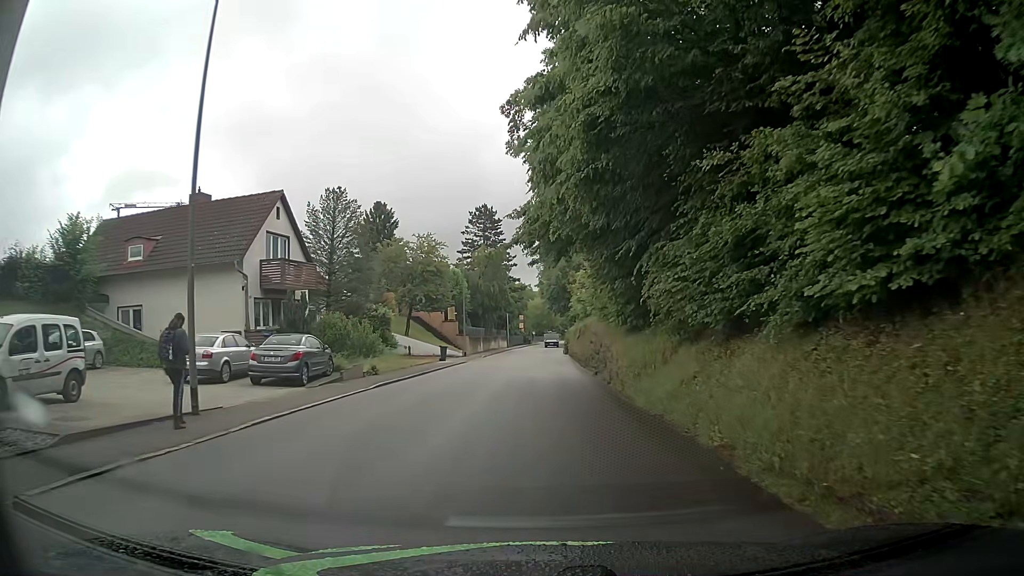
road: tertiary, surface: asphalt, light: Day
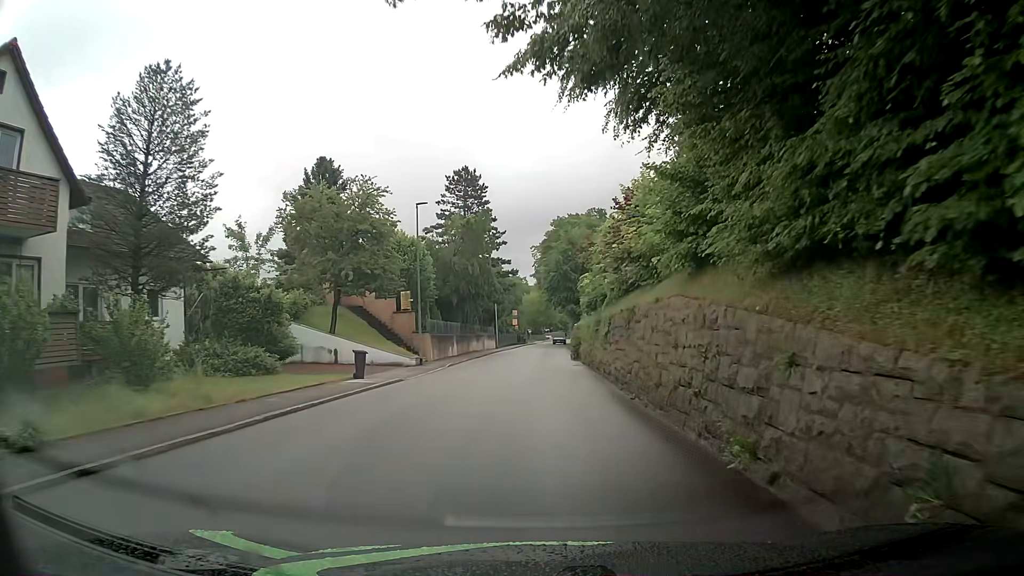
(+0.4, +18.5) m; +2°
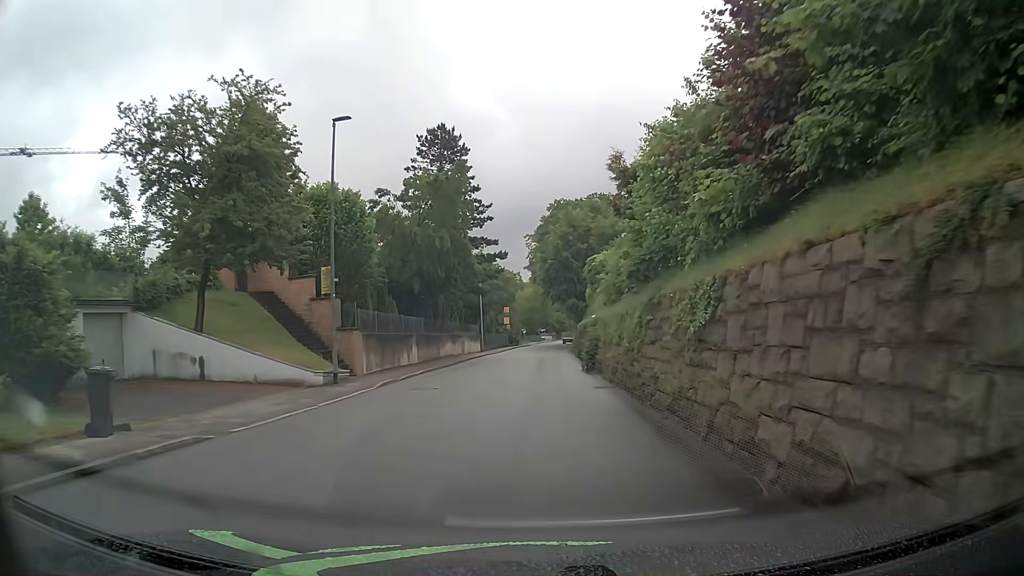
(+0.2, +13.9) m; 0°
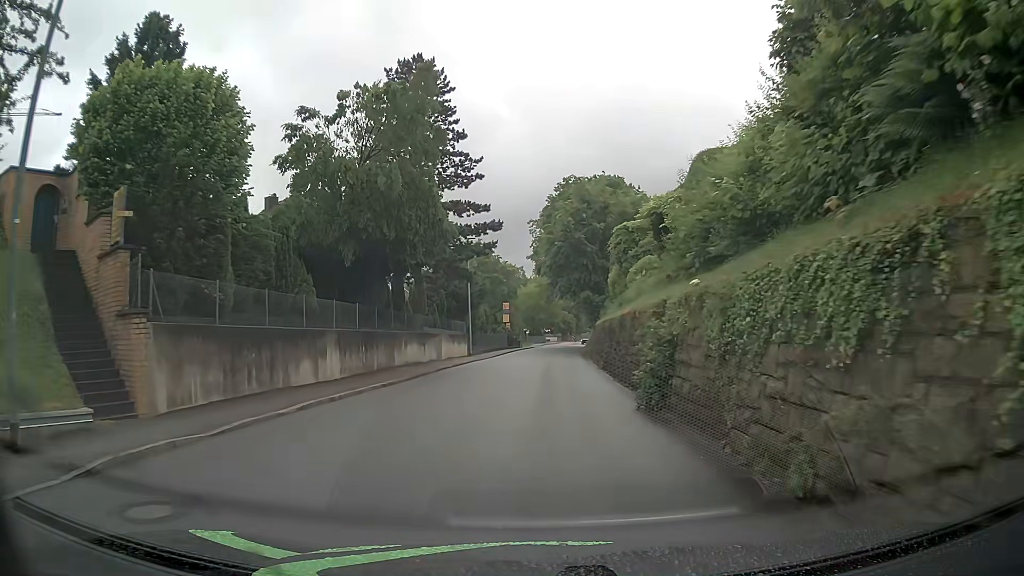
(0.0, +13.8) m; -1°
(0, +10) (0, +20) (+1, +30) (+1, +40) (+2, +50) (+3, +60) (+3, +70) (+4, +80) (+5, +90) (+7, +100) m
